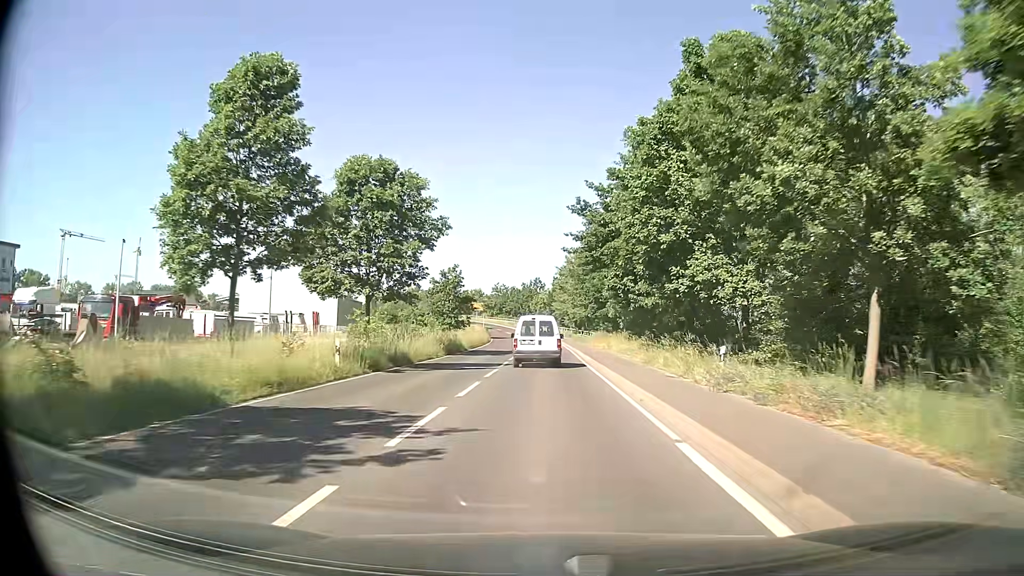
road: tertiary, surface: asphalt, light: Day
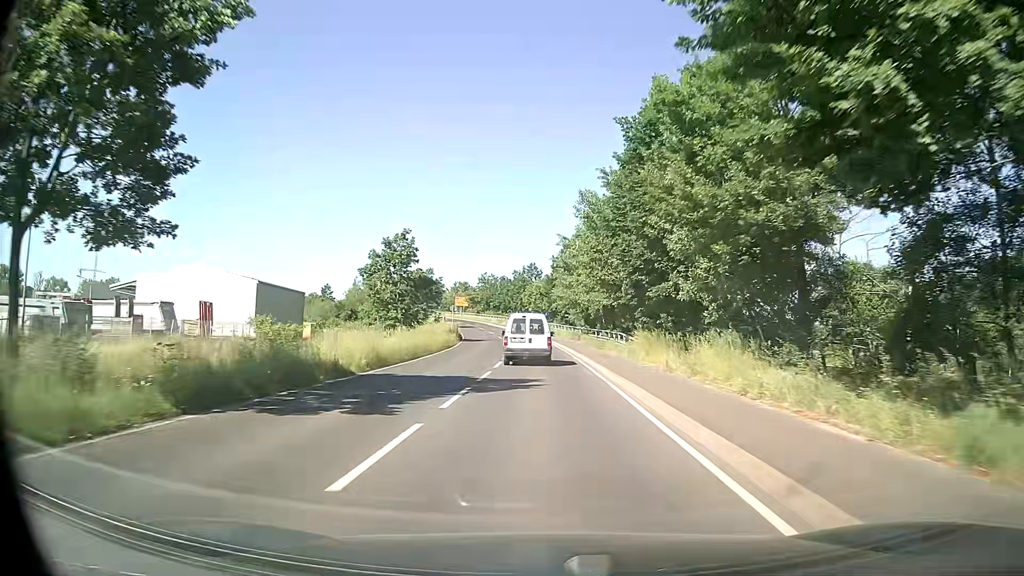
(0.0, +26.9) m; 0°
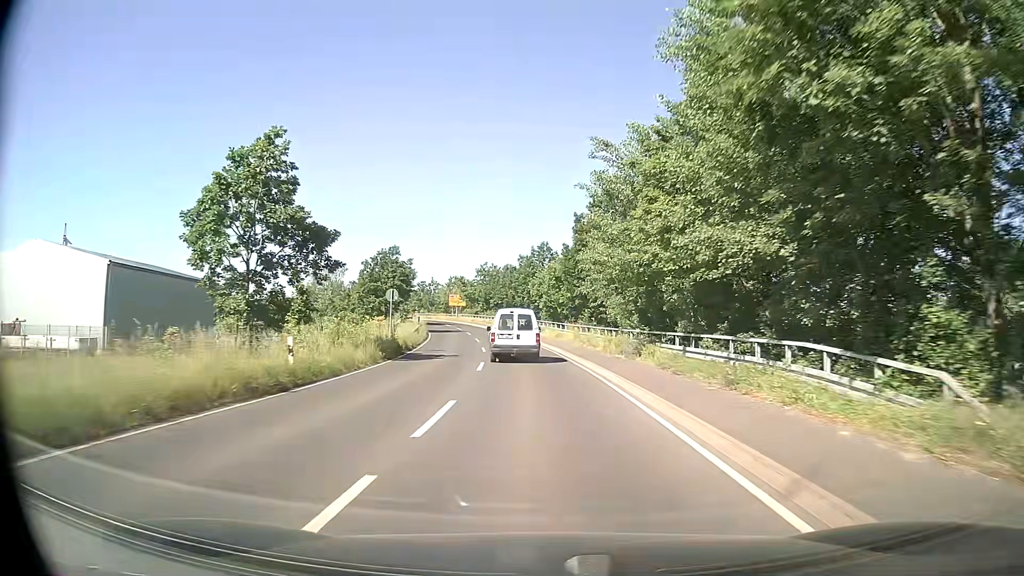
(0.0, +28.1) m; -1°
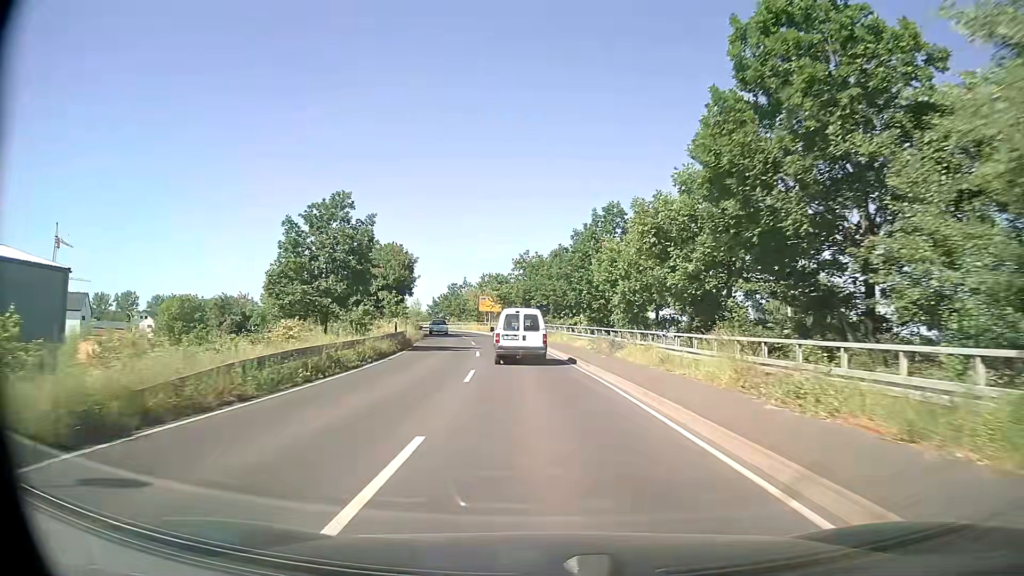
(-0.9, +28.4) m; -4°
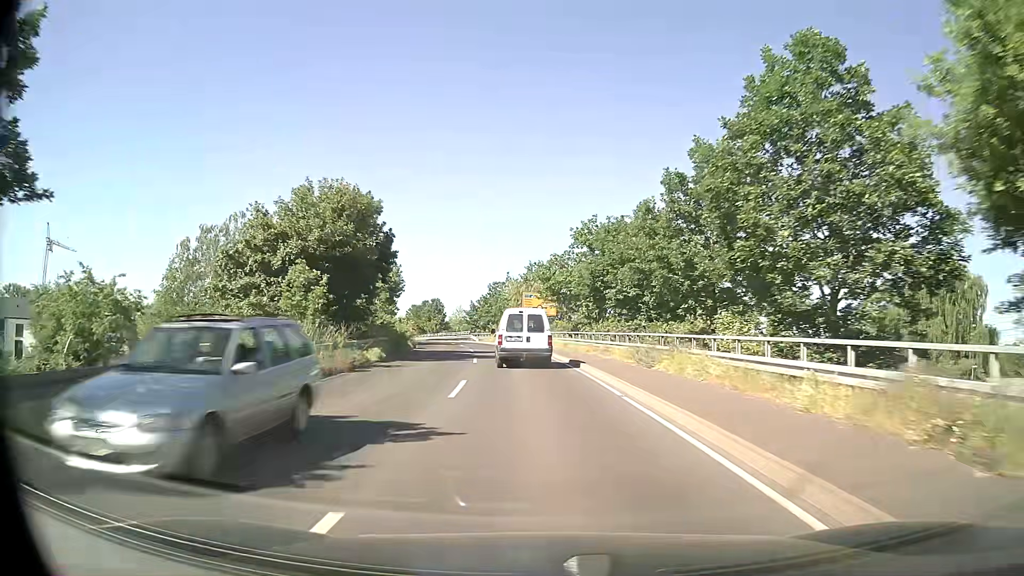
(-1.3, +27.9) m; -5°
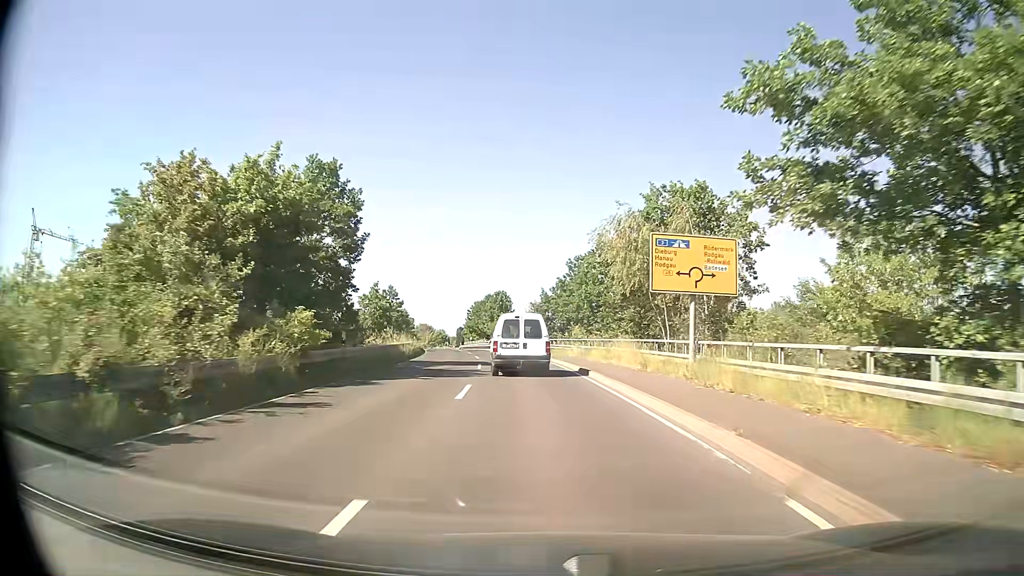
(-2.2, +35.9) m; -7°
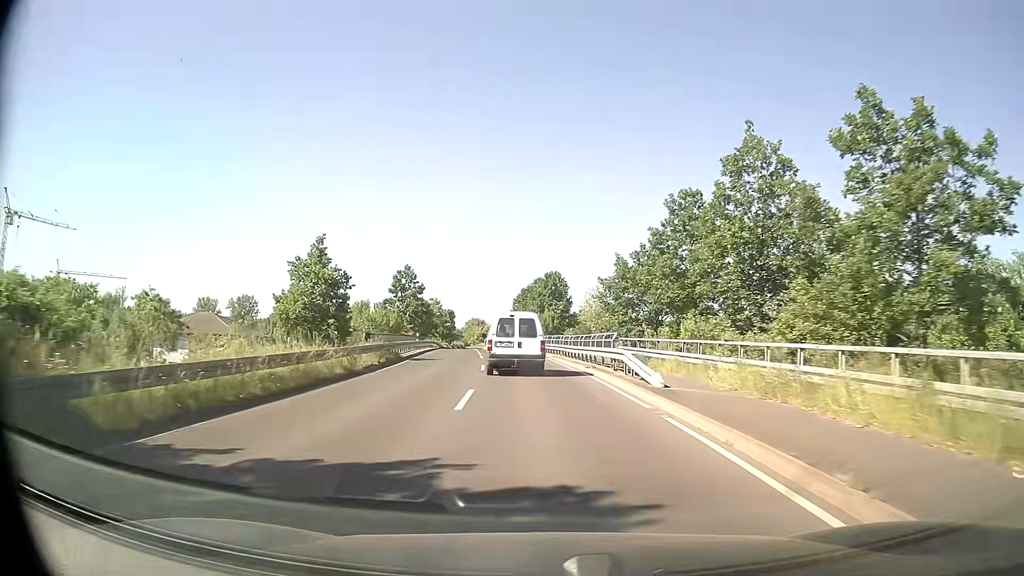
(-1.3, +26.2) m; -5°
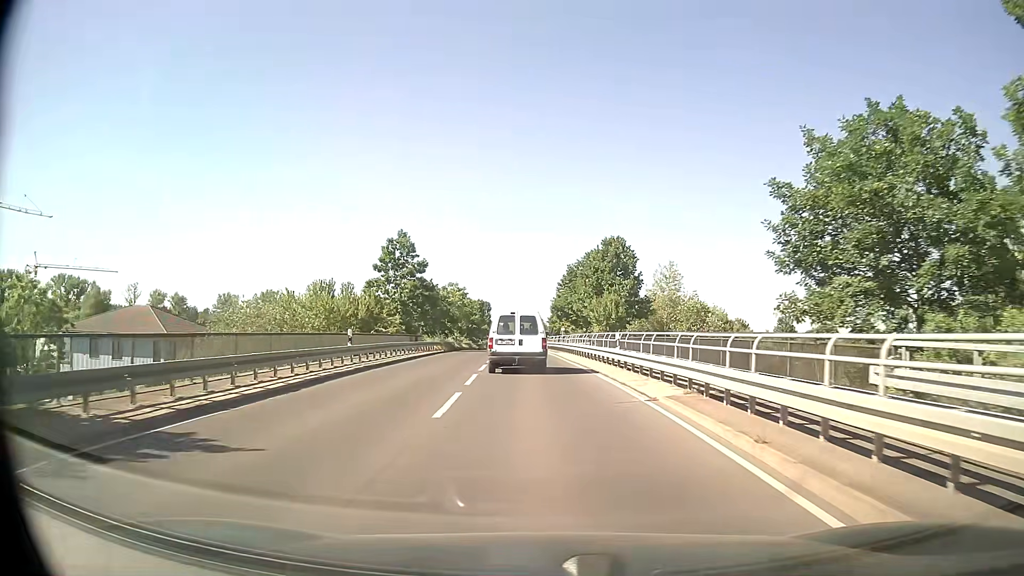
(-0.9, +25.7) m; -4°
(0, +10) (0, +20) (-1, +30) (-1, +40) (-1, +50) (-2, +60) (-2, +70) (-2, +80) (-2, +90) (-2, +100) m
